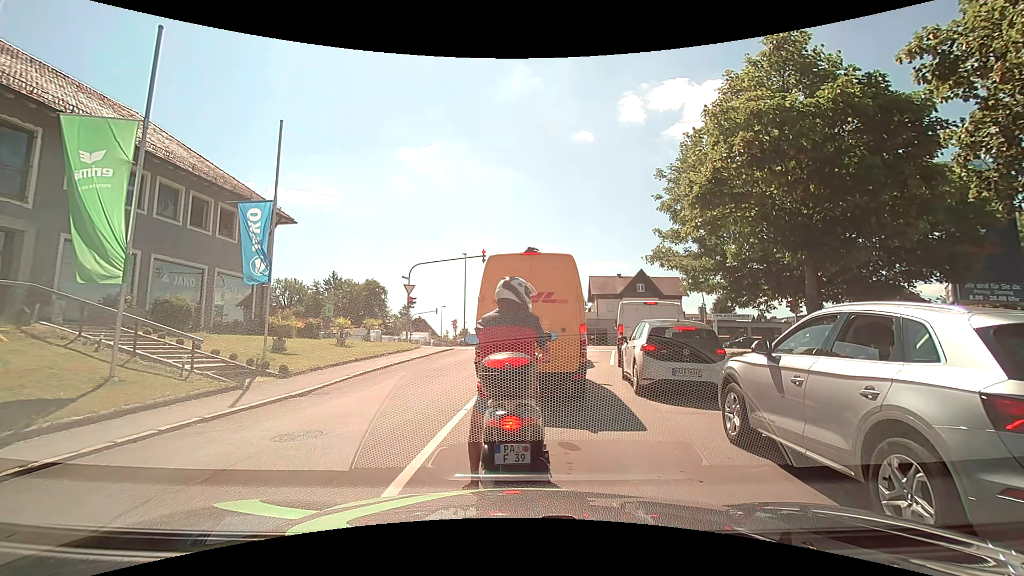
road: residential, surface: asphalt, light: Day
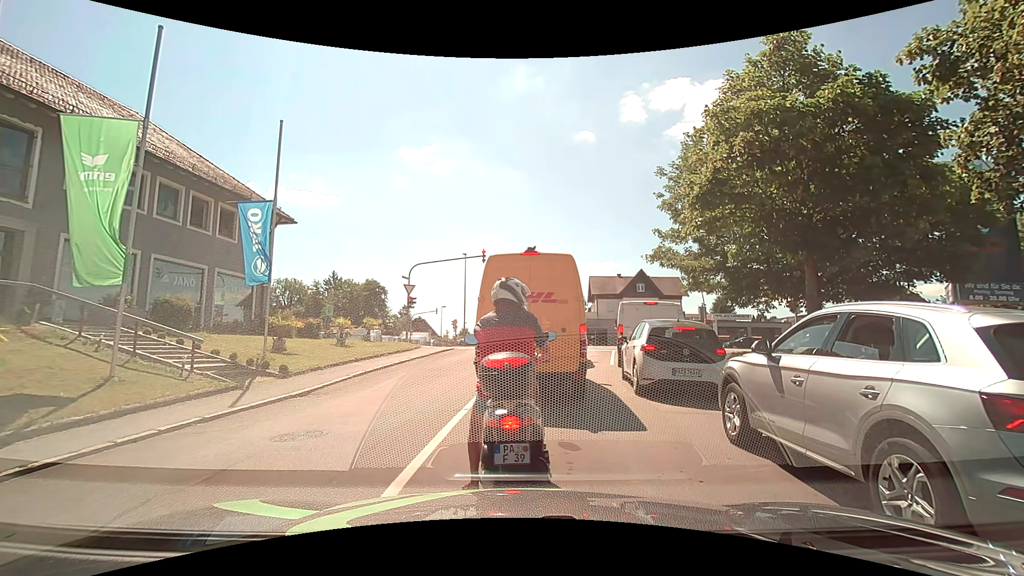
(0.0, 0.0) m; 0°
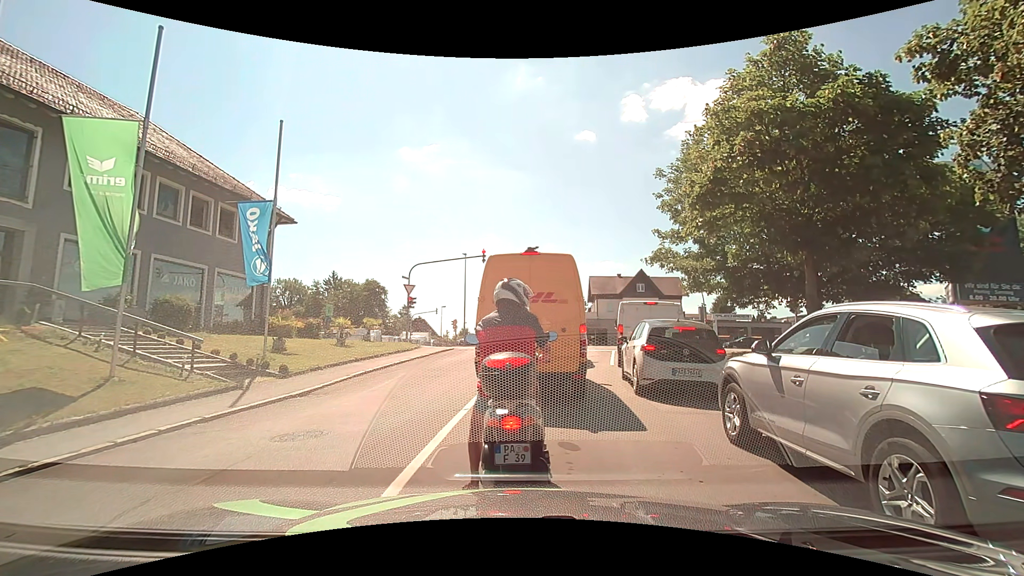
(0.0, 0.0) m; 0°
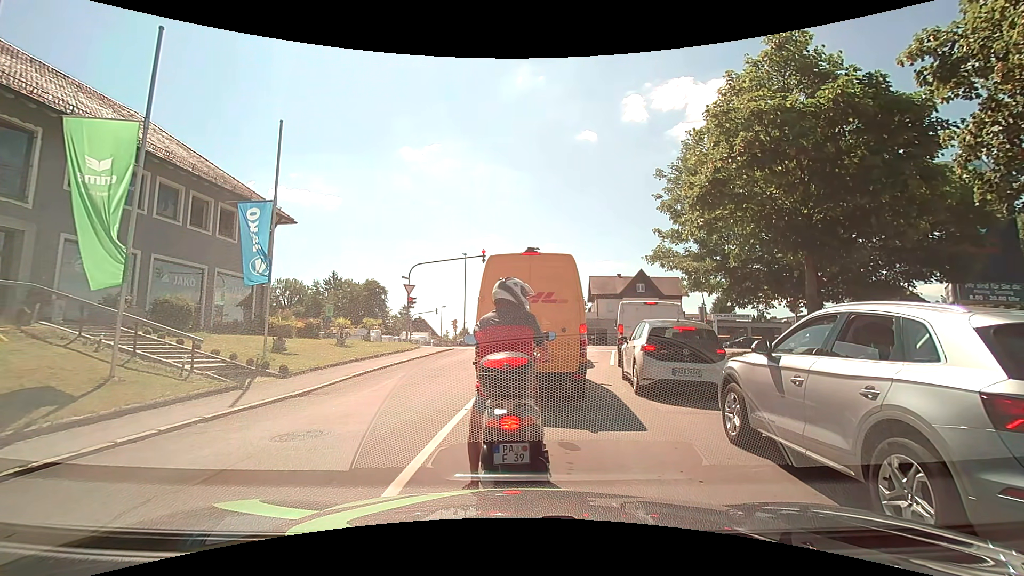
(0.0, 0.0) m; 0°
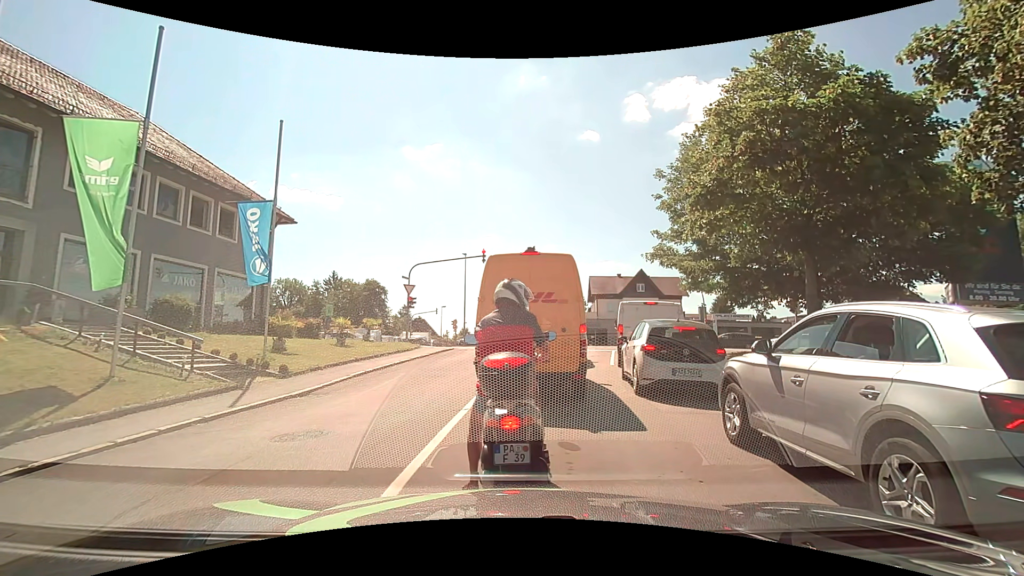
(0.0, 0.0) m; 0°
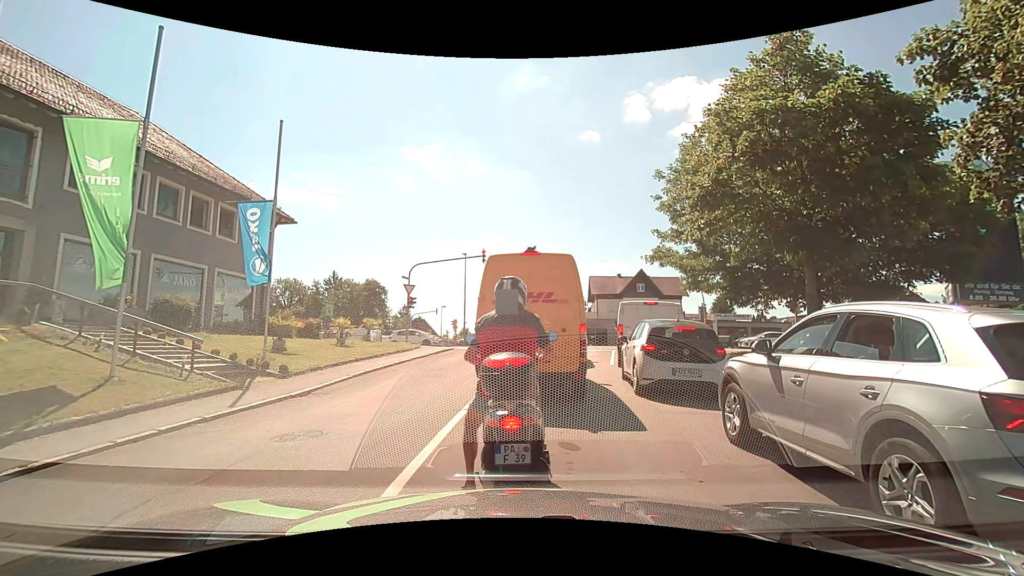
(0.0, 0.0) m; 0°
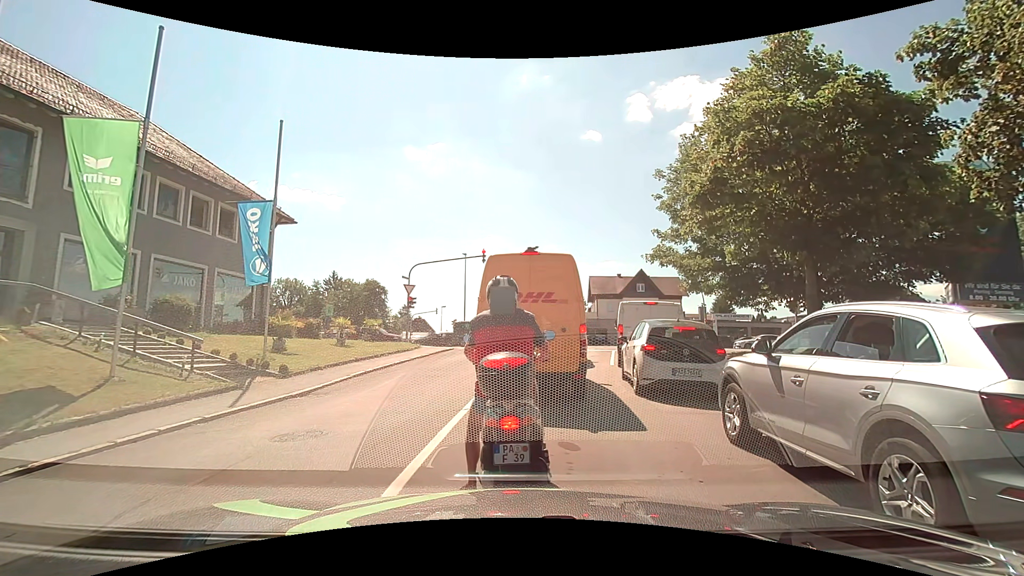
(0.0, 0.0) m; 0°
(0, +10) (+2, +20) (+3, +30) (+2, +40) (-5, +47) (-14, +50) (-24, +51) (-34, +52) (-44, +54) (-54, +55) m
